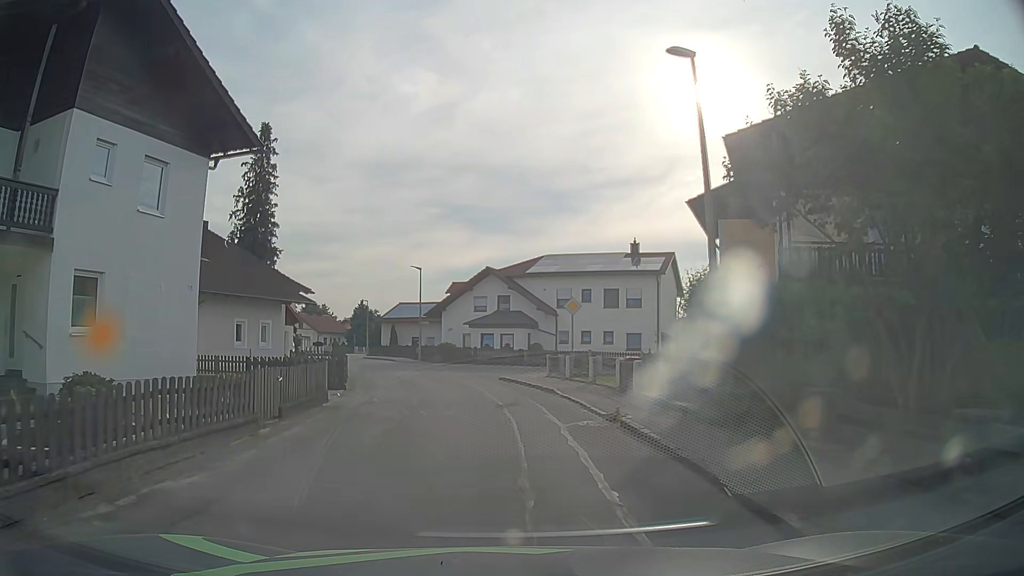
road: residential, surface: asphalt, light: Day
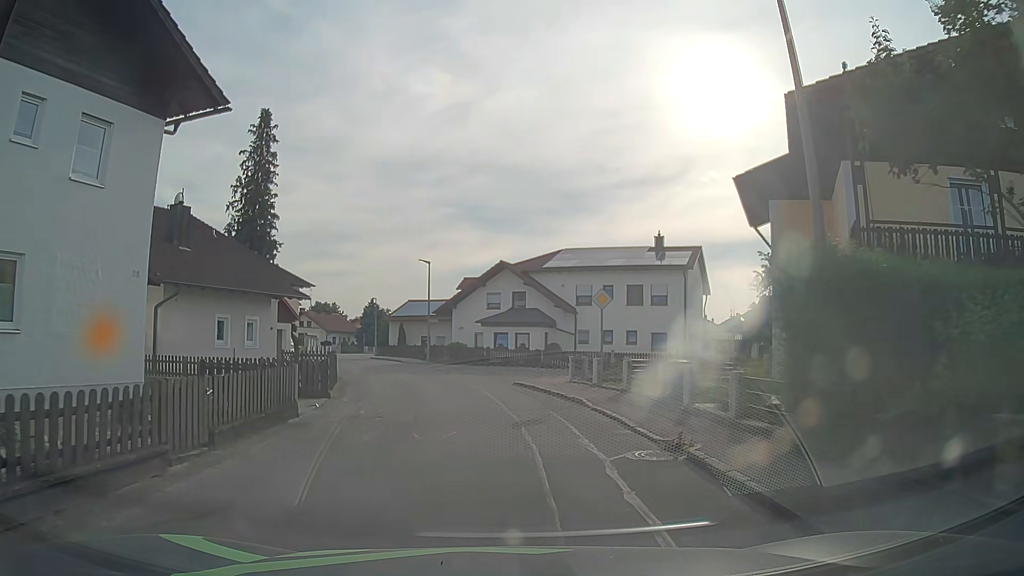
(0.0, +3.3) m; -1°
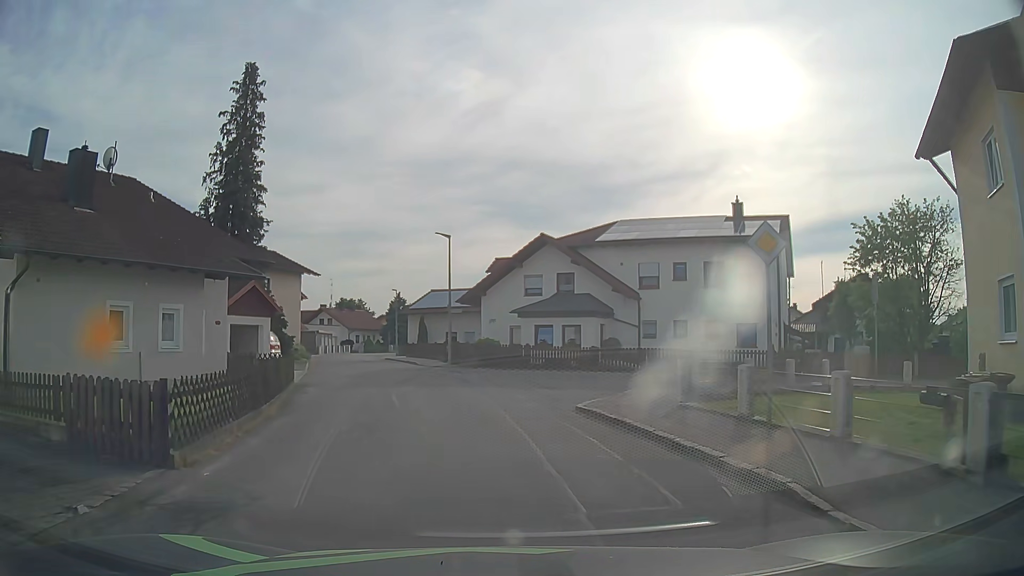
(-0.2, +9.4) m; -4°
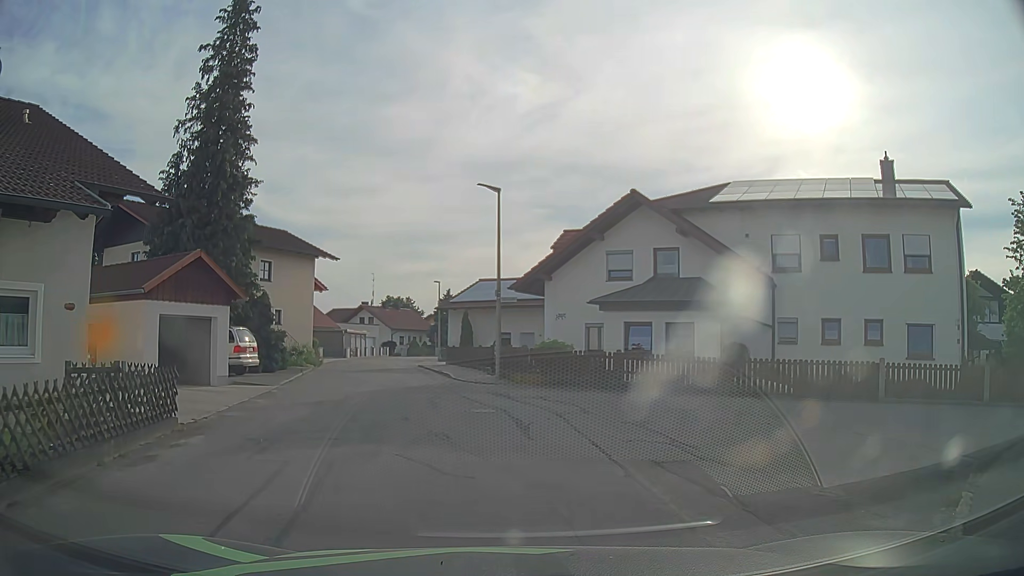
(-0.3, +10.5) m; -4°
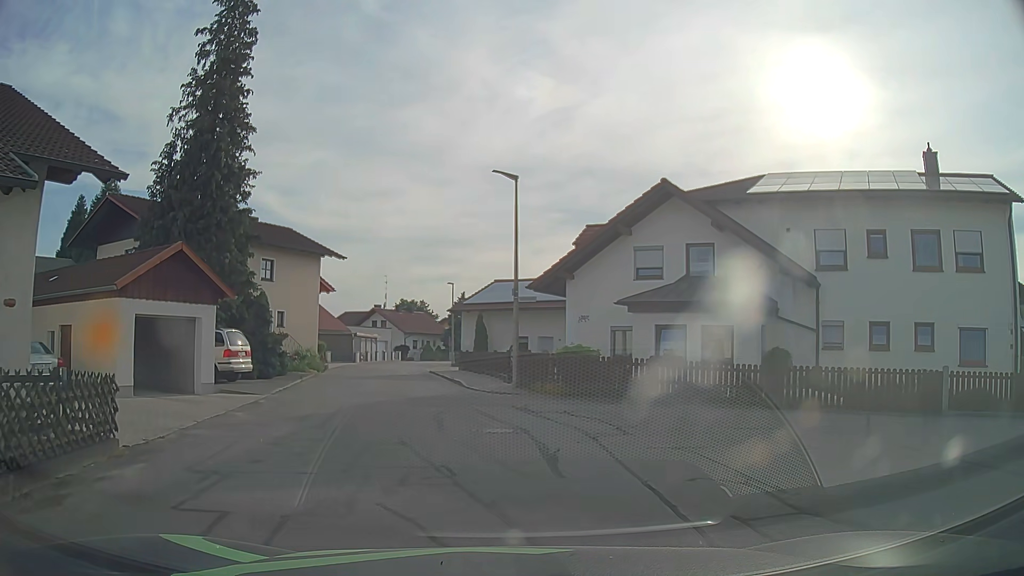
(0.0, +2.2) m; 0°
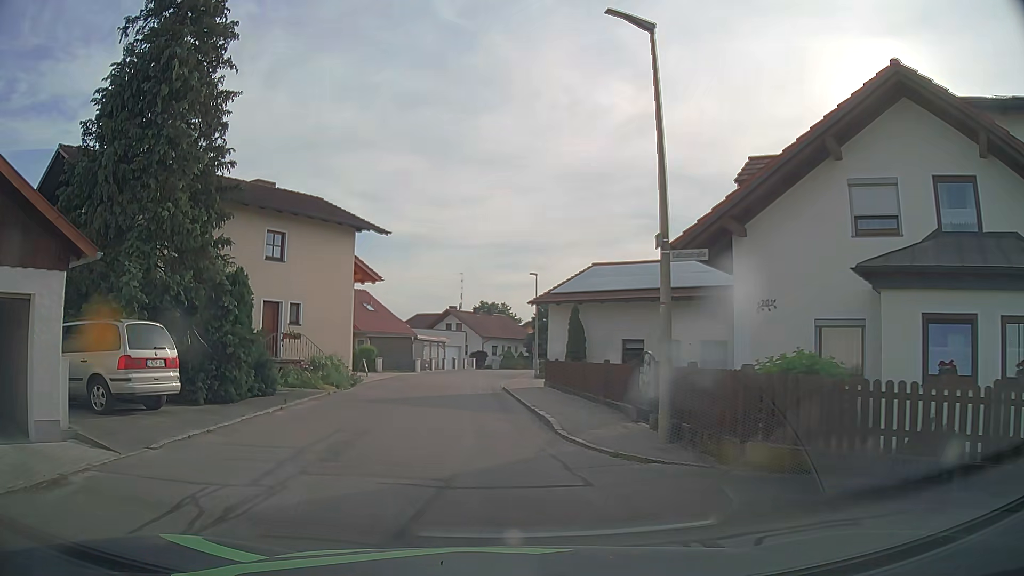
(-0.8, +10.4) m; -8°
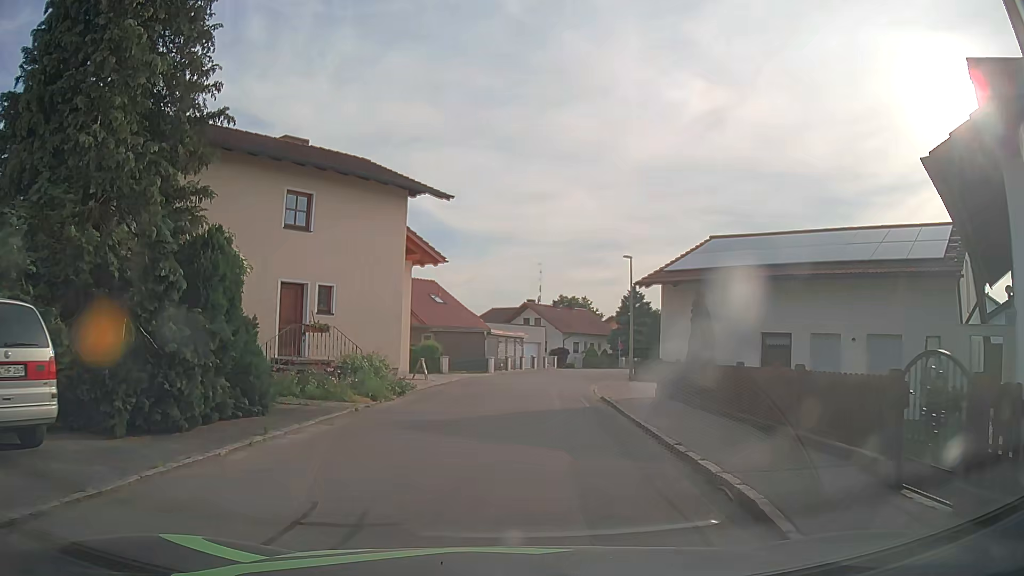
(-0.5, +6.3) m; -7°
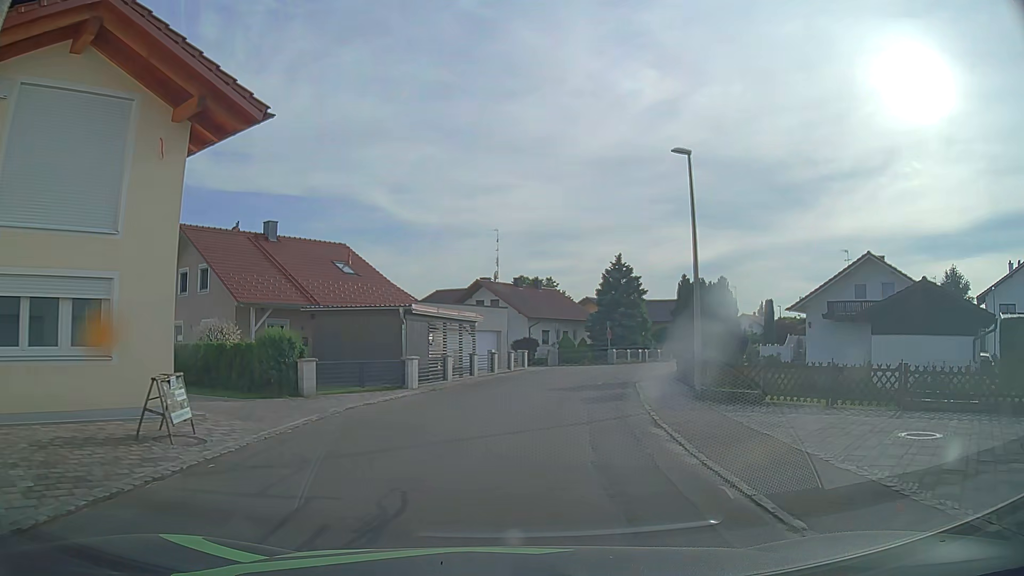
(+0.6, +17.8) m; +5°
